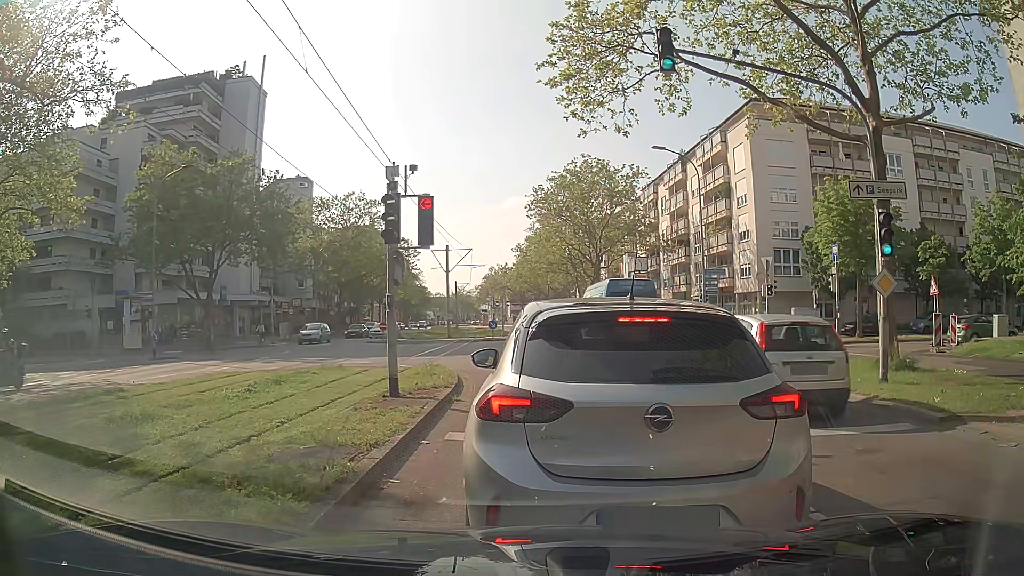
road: tertiary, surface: asphalt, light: Day
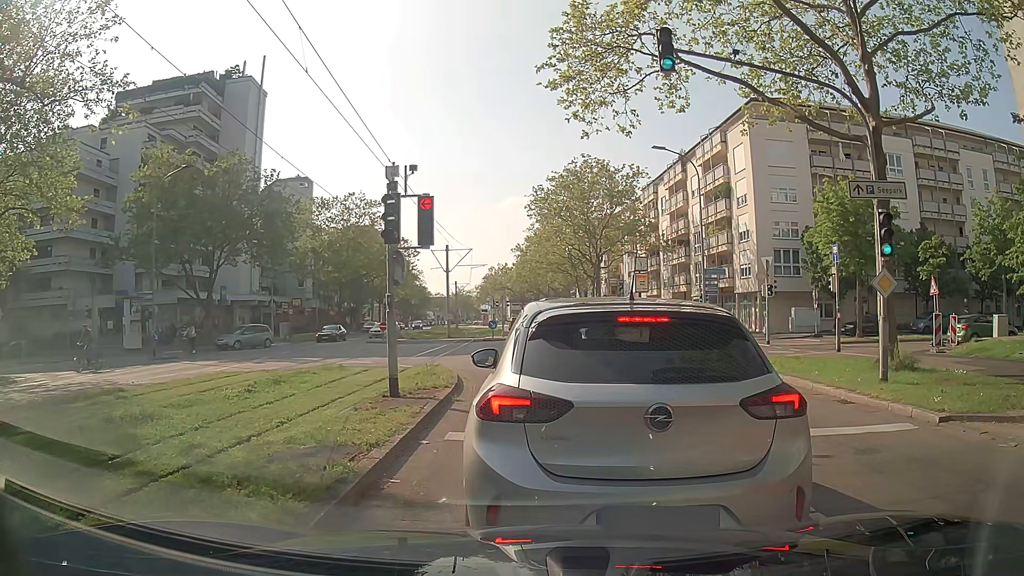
(0.0, 0.0) m; 0°
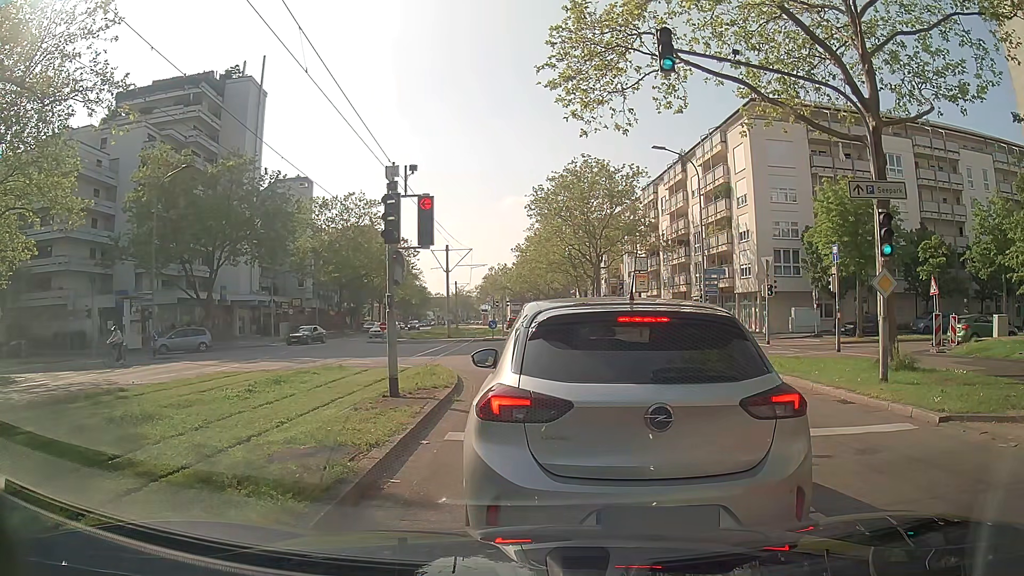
(0.0, 0.0) m; 0°
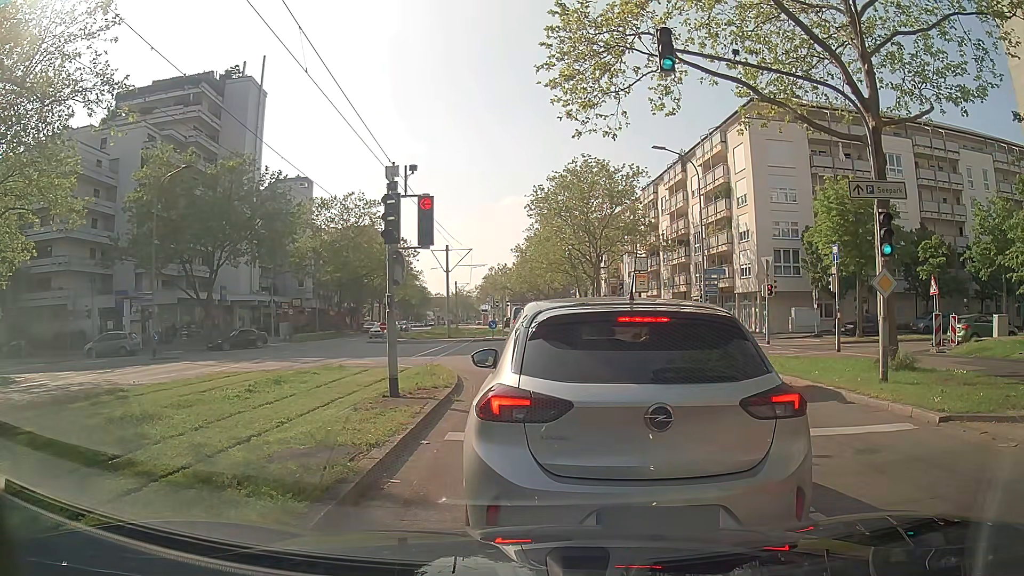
(0.0, 0.0) m; 0°
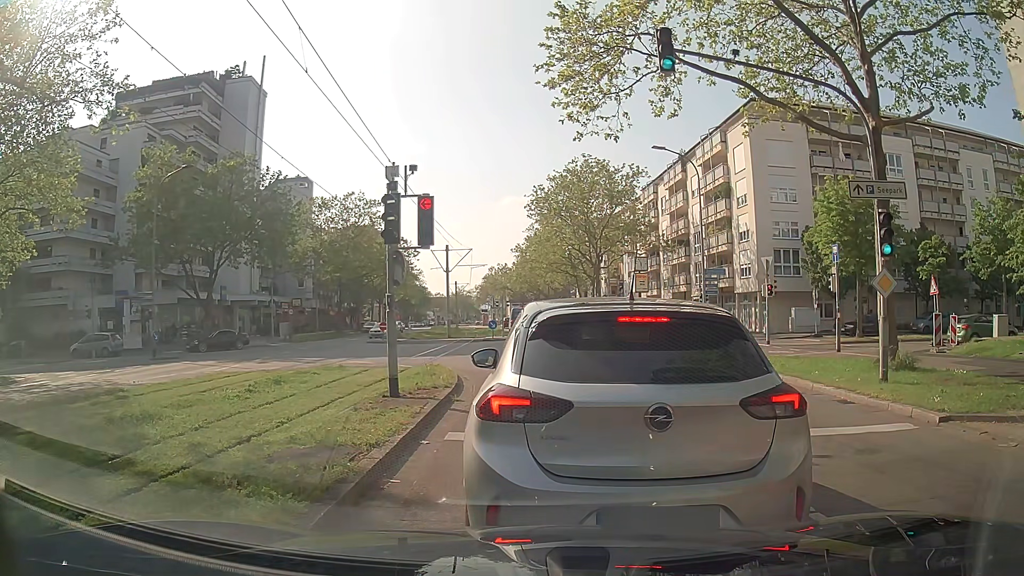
(0.0, 0.0) m; 0°
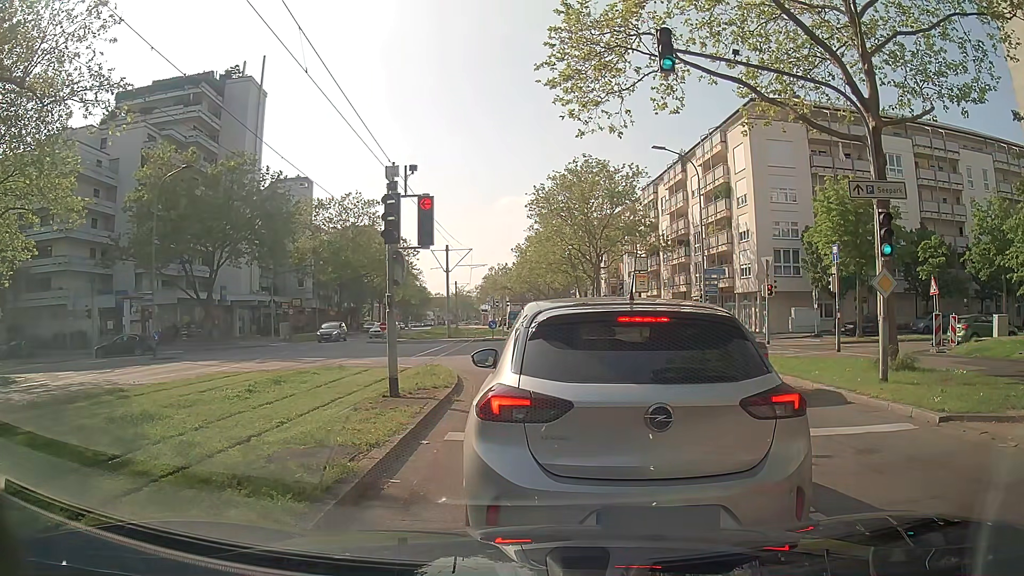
(0.0, 0.0) m; 0°
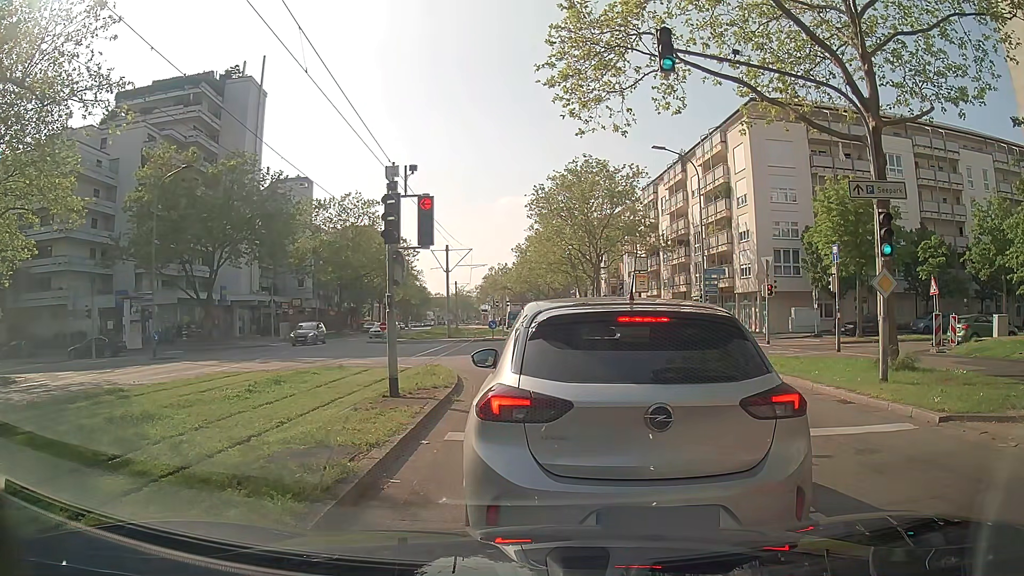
(0.0, 0.0) m; 0°
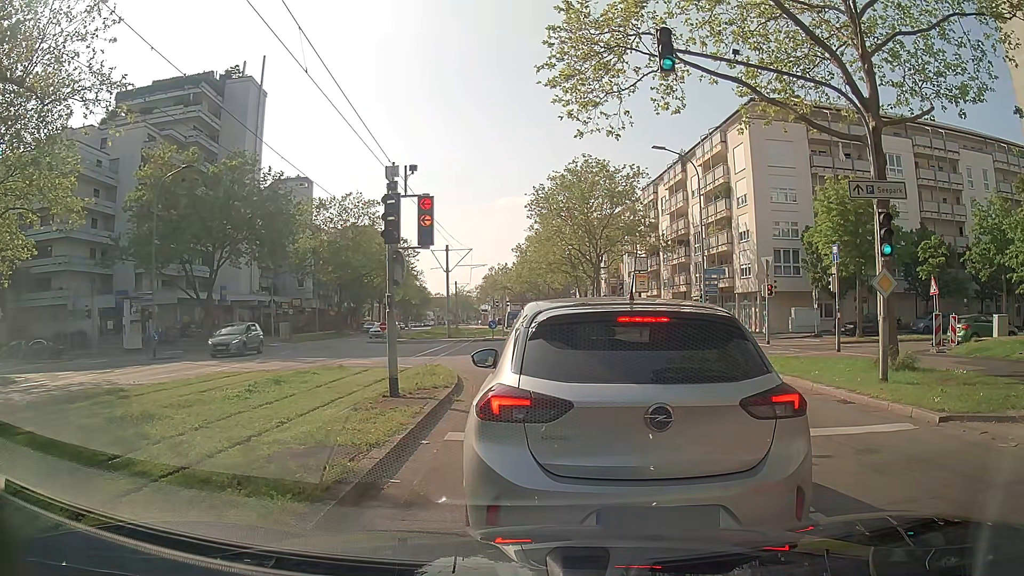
(0.0, 0.0) m; 0°
